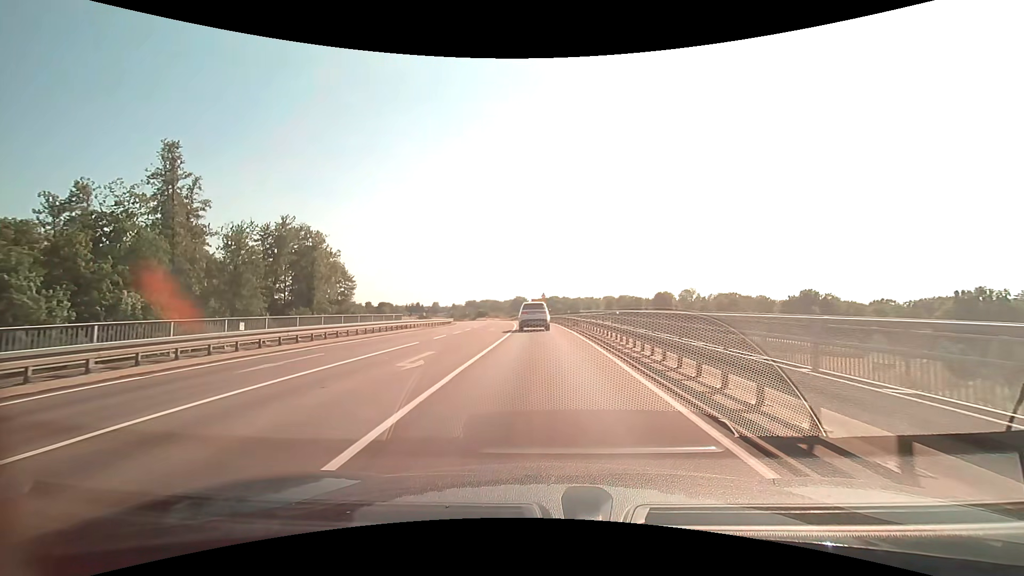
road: secondary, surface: asphalt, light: Day
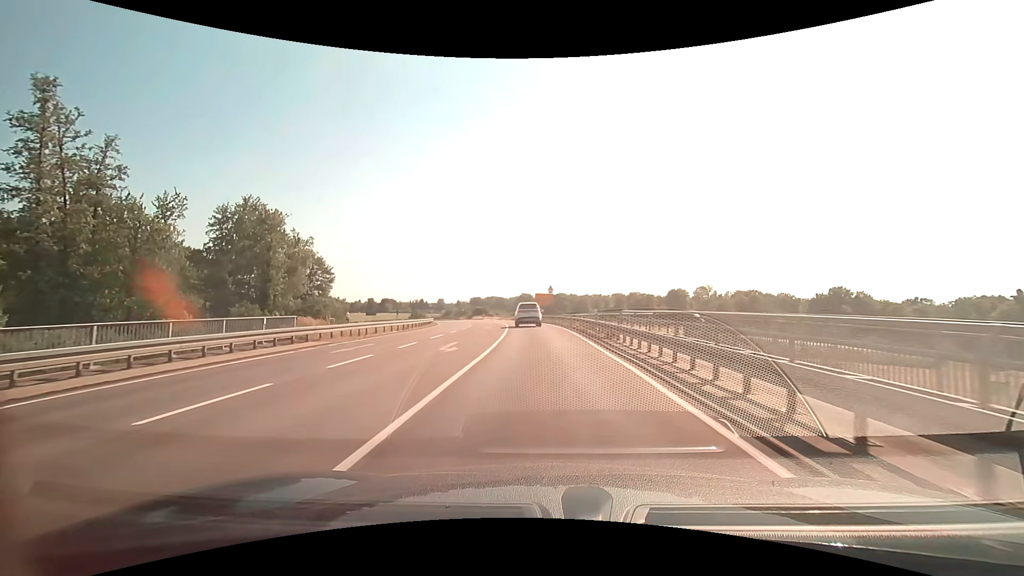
(-0.1, +18.0) m; -1°
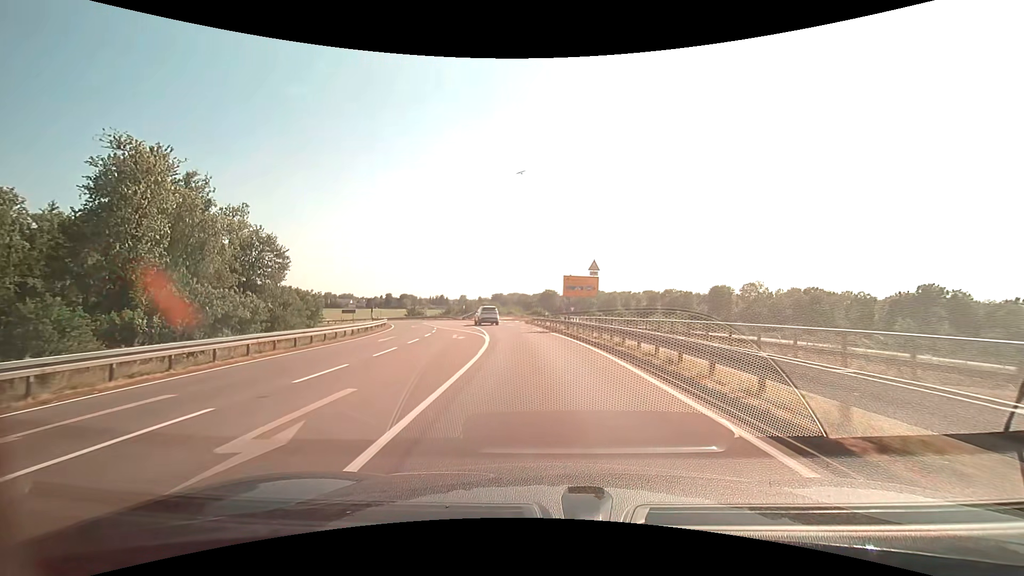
(-0.7, +32.3) m; -3°
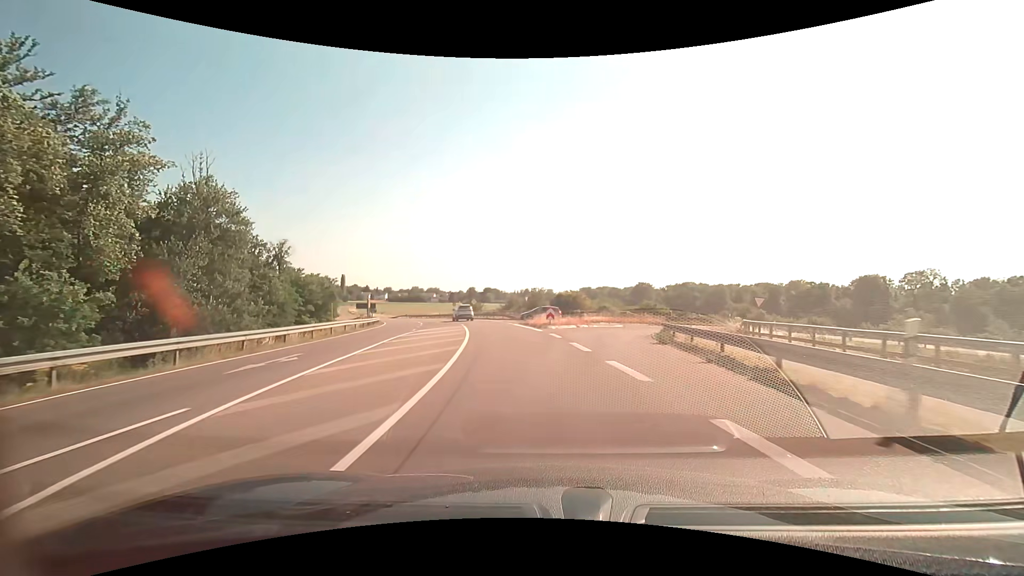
(-2.7, +37.2) m; -10°
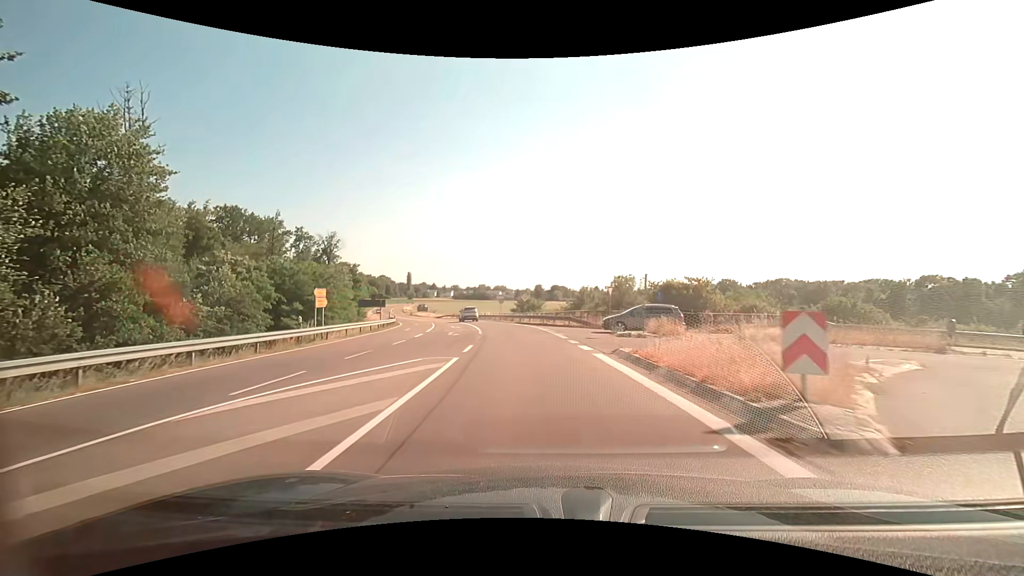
(-1.7, +24.6) m; -8°
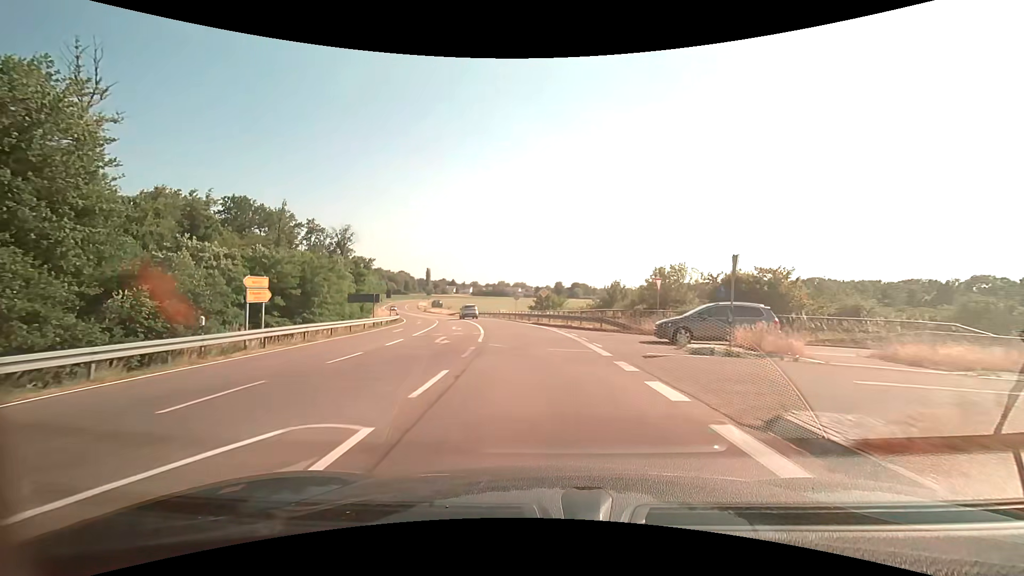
(-0.2, +8.2) m; -2°
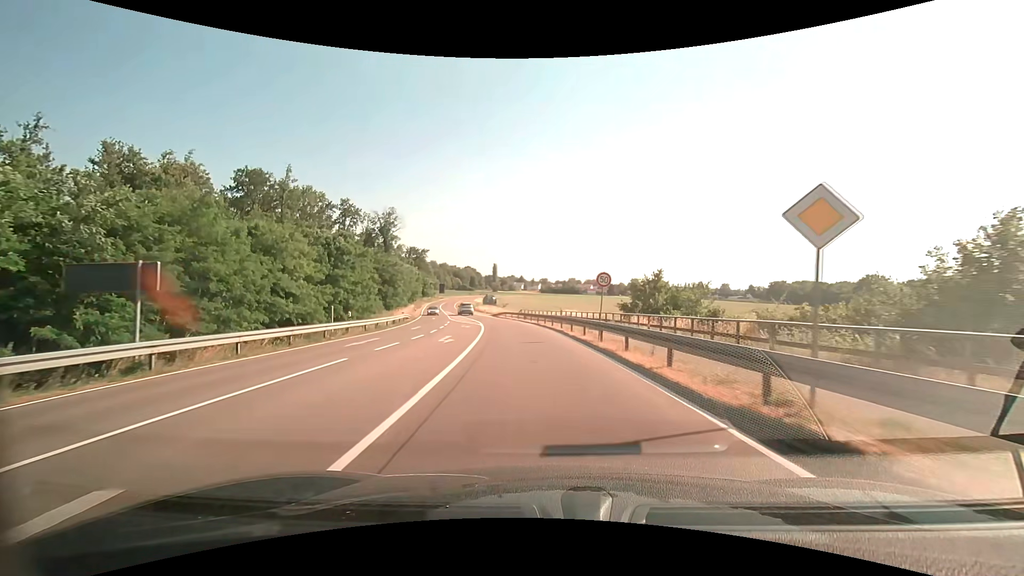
(-2.1, +31.9) m; -8°
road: tertiary
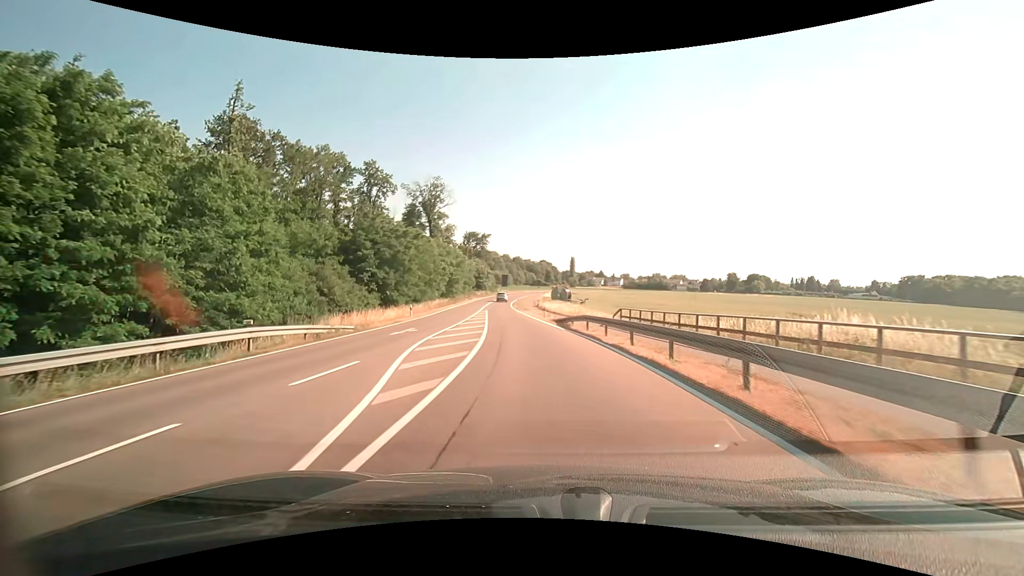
(-2.9, +38.1) m; -9°
(0, +10) (-1, +20) (-2, +30) (-3, +40) (-4, +50) (-5, +60) (-6, +70) (-7, +80) (-8, +90) (-8, +100) m
